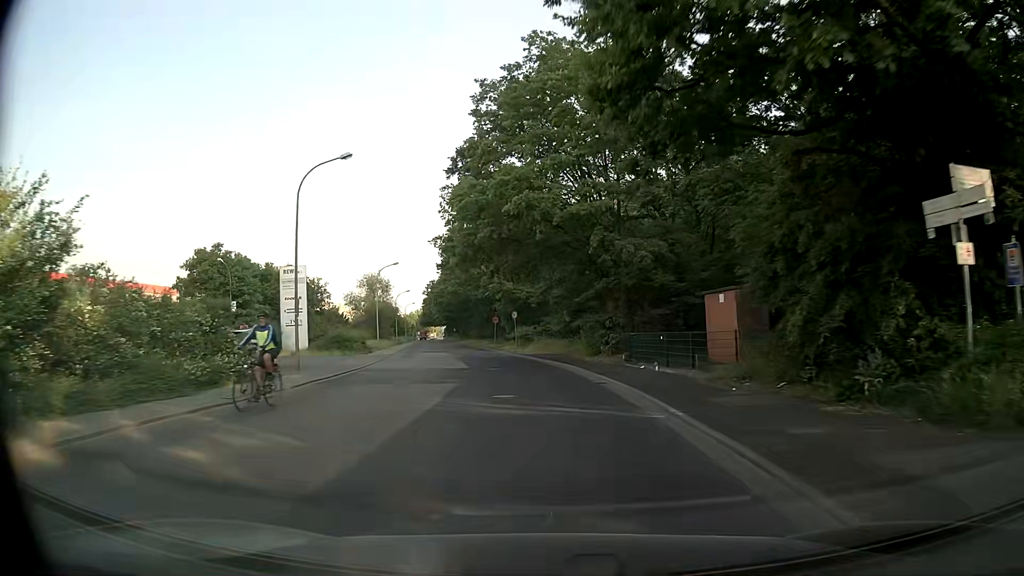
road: unclassified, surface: asphalt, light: Day
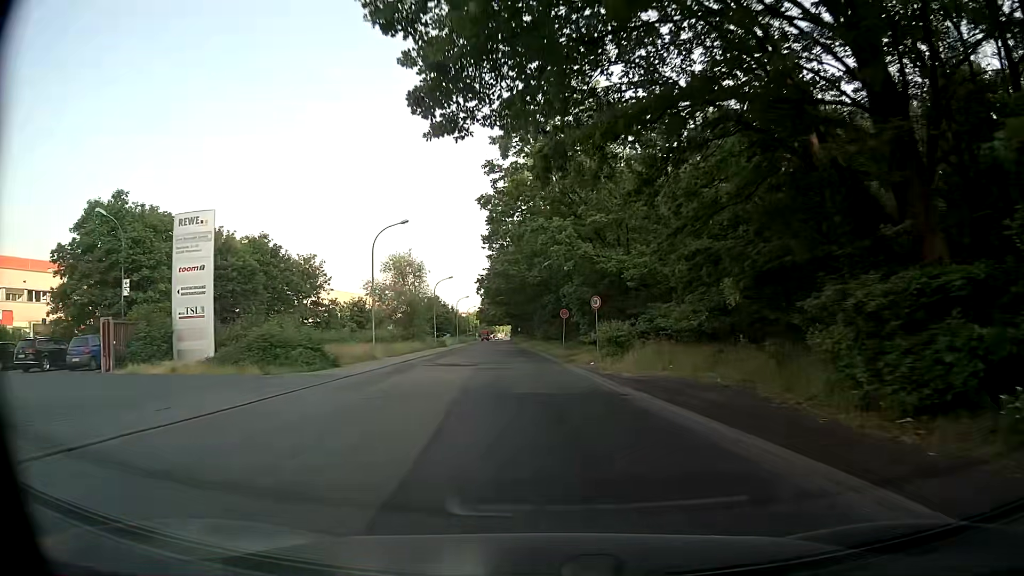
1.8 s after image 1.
(-1.4, +23.2) m; -7°
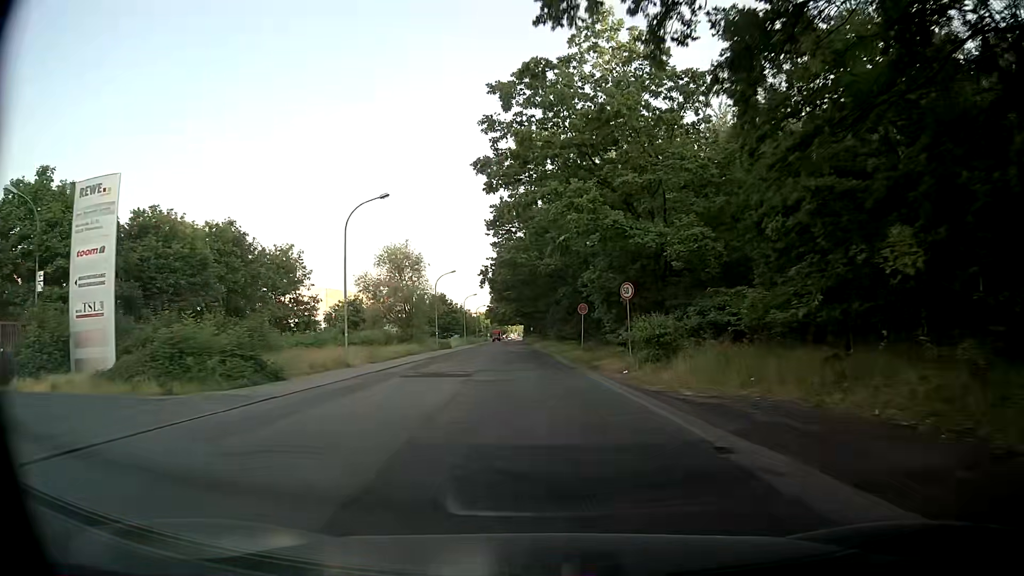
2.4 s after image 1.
(0.0, +7.7) m; -1°
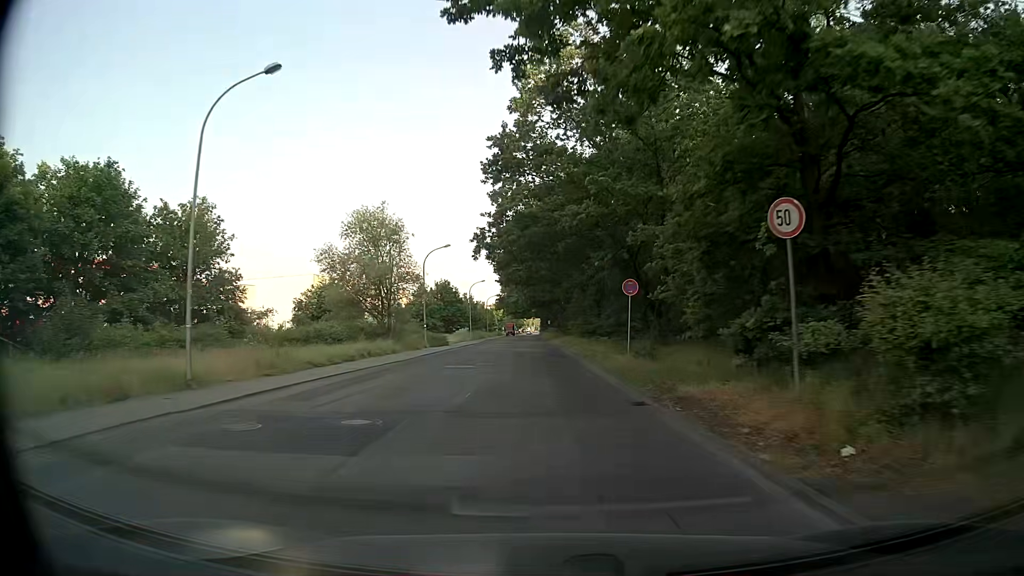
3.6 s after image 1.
(-0.1, +15.5) m; -1°
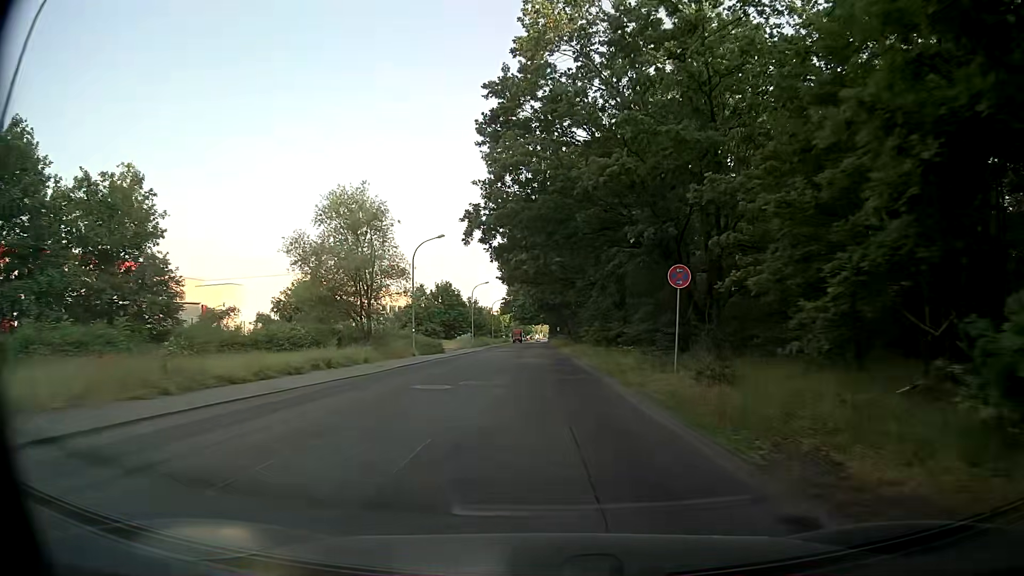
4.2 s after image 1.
(-0.1, +7.8) m; -1°
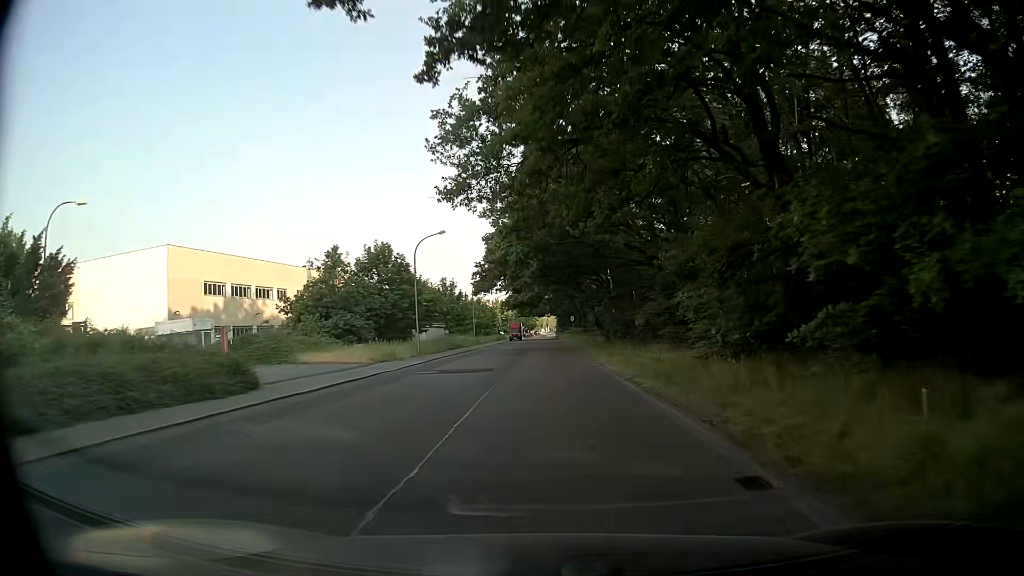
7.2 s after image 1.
(-0.2, +38.7) m; -1°
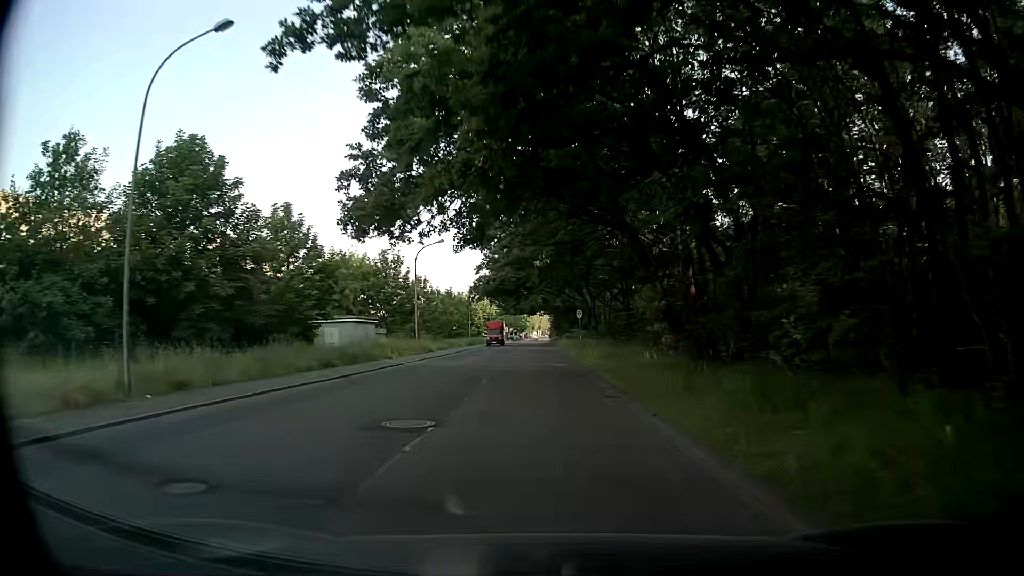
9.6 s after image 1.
(+0.5, +31.0) m; +2°
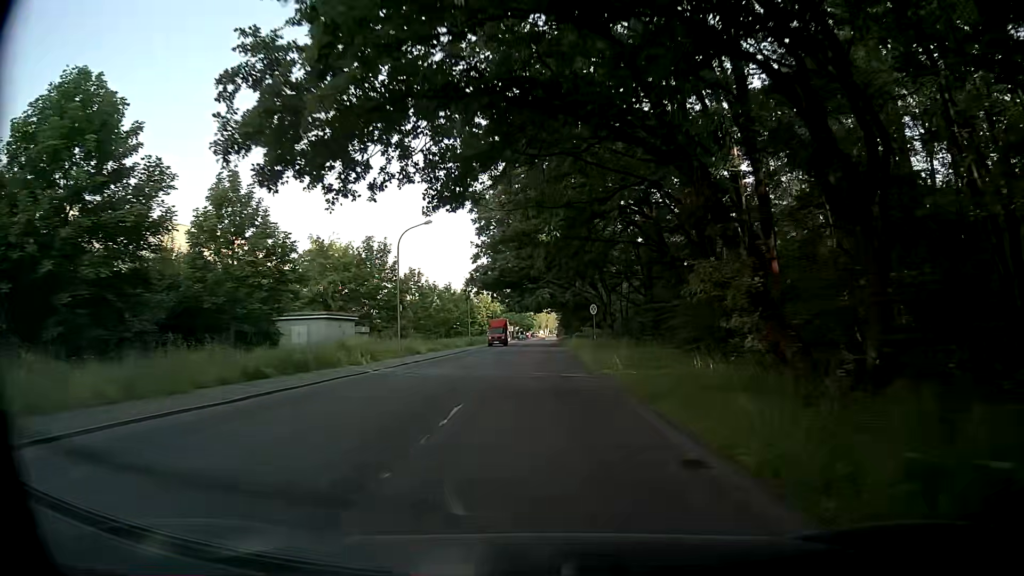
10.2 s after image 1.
(-0.1, +7.8) m; -2°
(0, +10) (0, +20) (0, +30) (0, +40) (0, +50) (+1, +60) (+1, +70) (+1, +80) (+1, +90) (+1, +100) m
